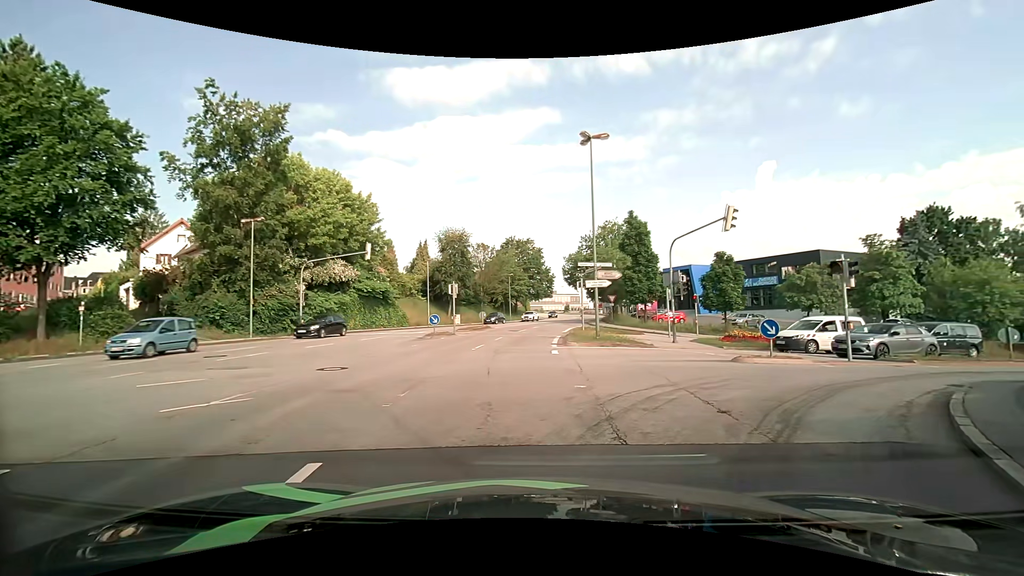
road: tertiary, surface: asphalt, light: Day
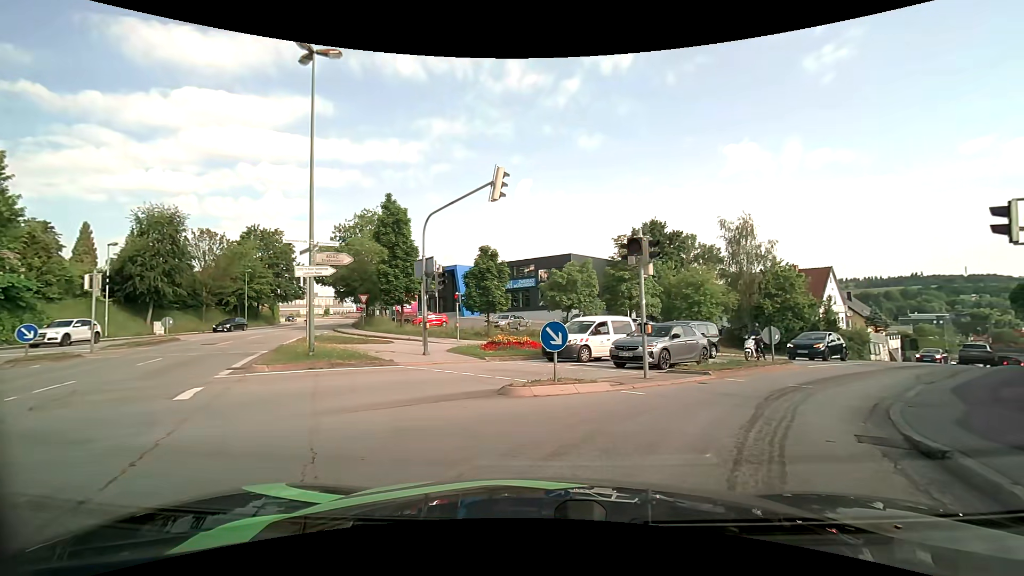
(+1.9, +7.4) m; +28°
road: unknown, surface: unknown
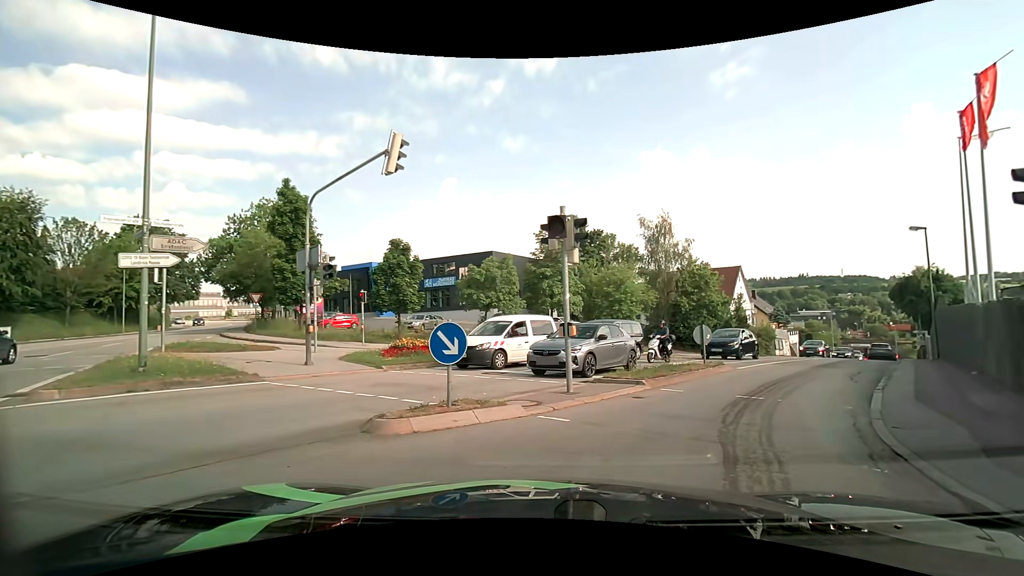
(+0.2, +2.7) m; +10°
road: tertiary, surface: asphalt
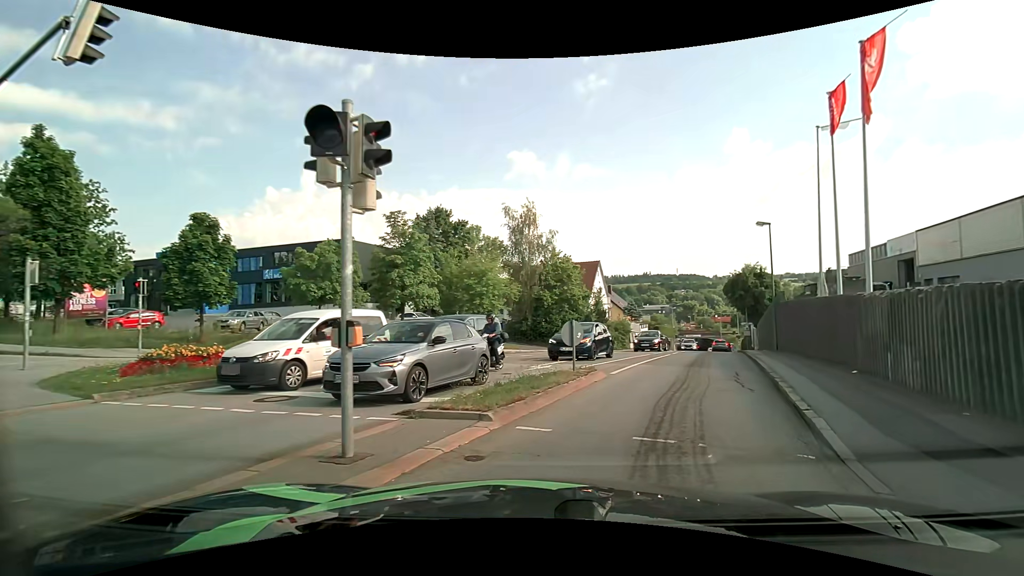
(+0.5, +4.5) m; +14°
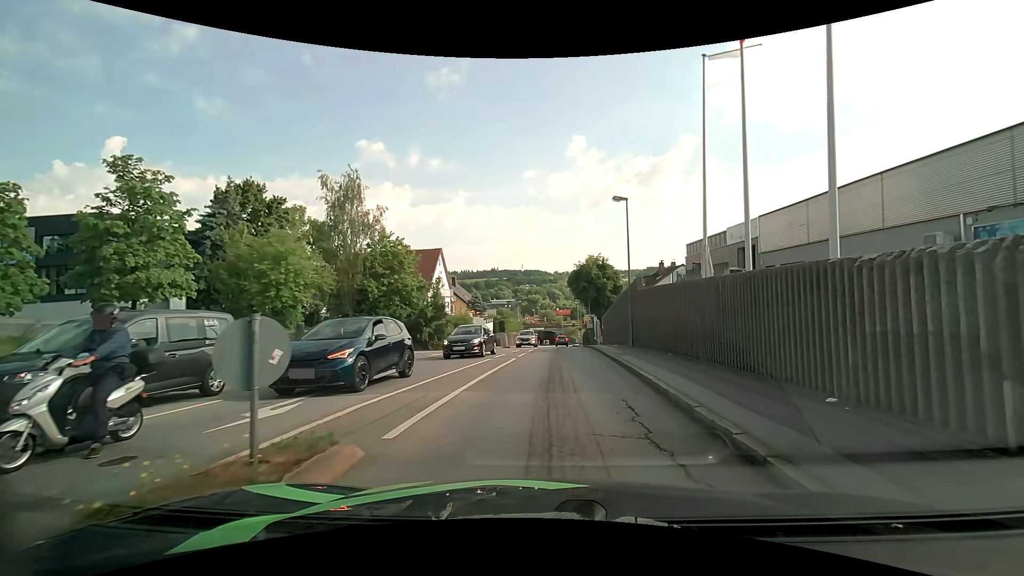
(+1.3, +7.6) m; +17°
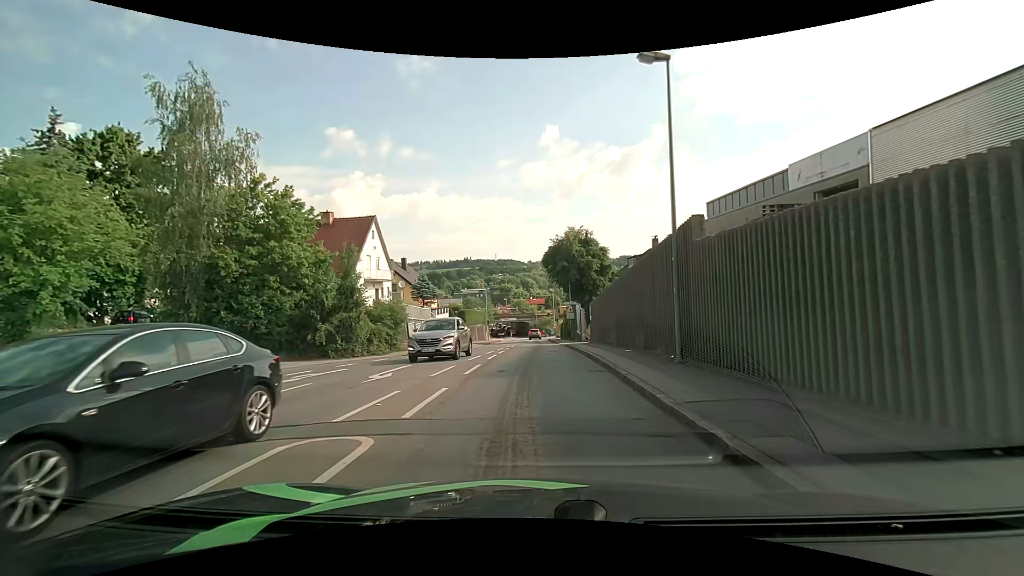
(+0.6, +14.0) m; +3°
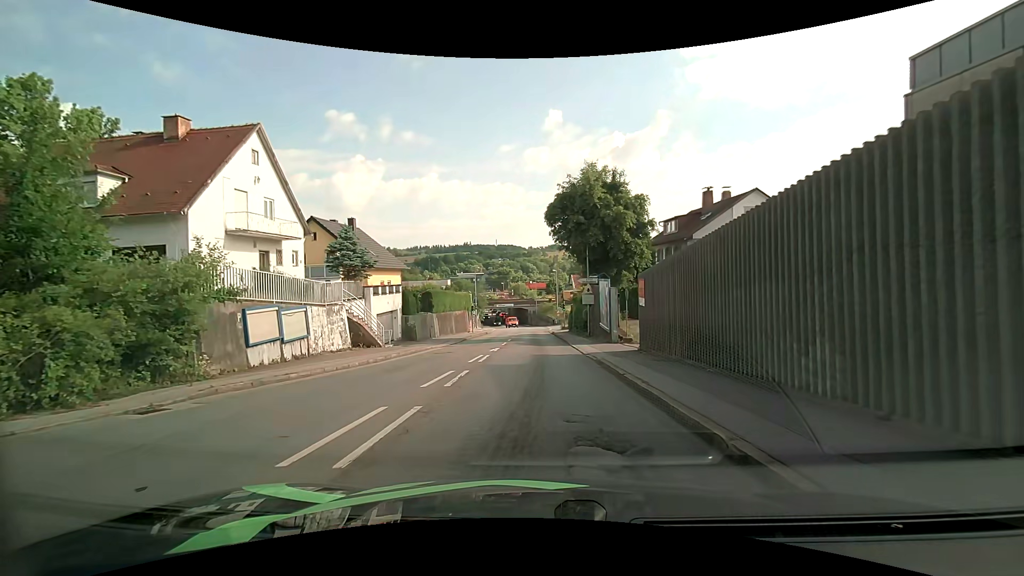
(0.0, +18.2) m; 0°
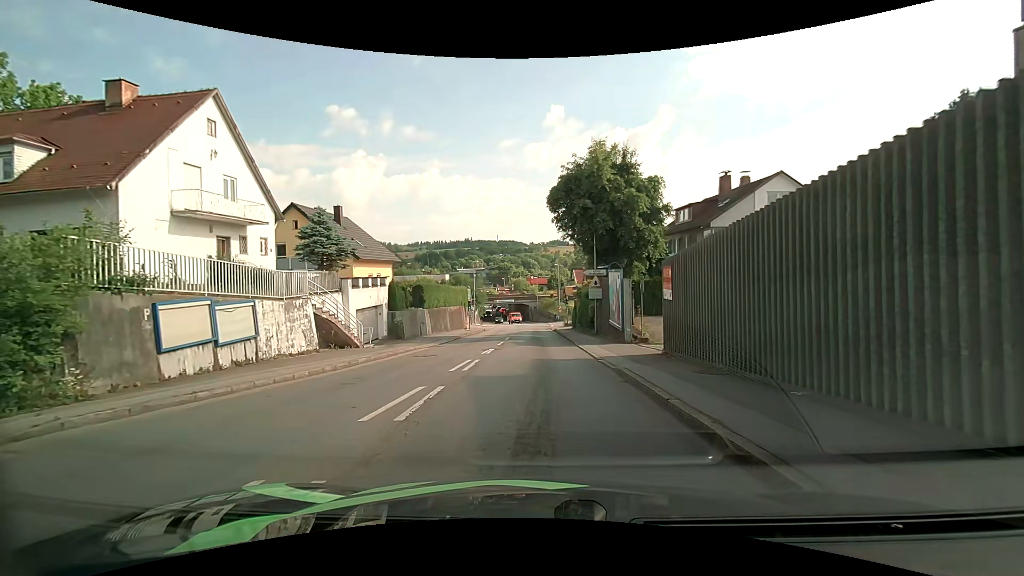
(0.0, +3.5) m; -1°
(0, +10) (0, +20) (0, +30) (0, +40) (0, +50) (0, +60) (0, +70) (0, +80) (0, +90) (-1, +100) m
